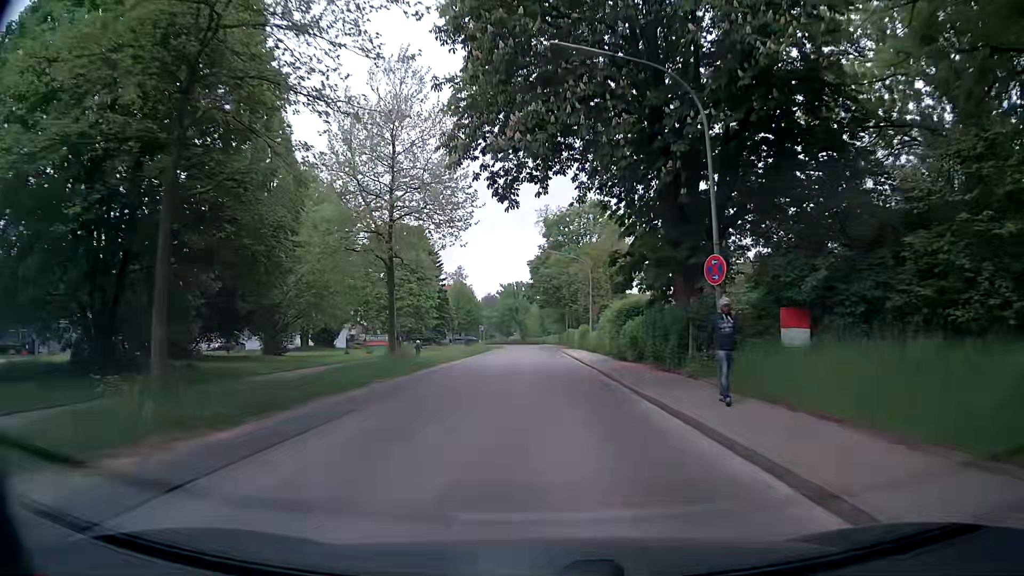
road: secondary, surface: asphalt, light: Day
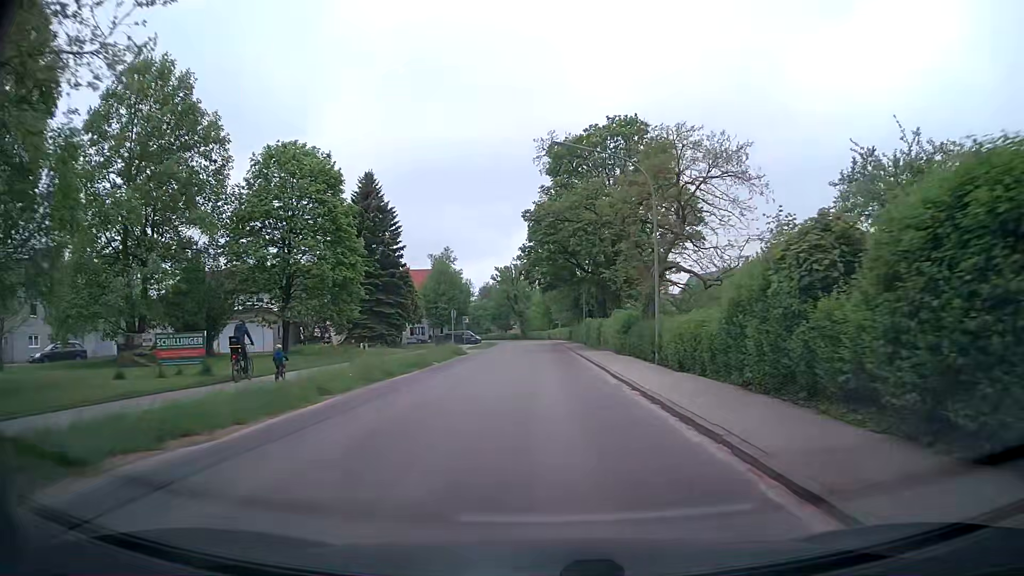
(0.0, +26.9) m; +1°
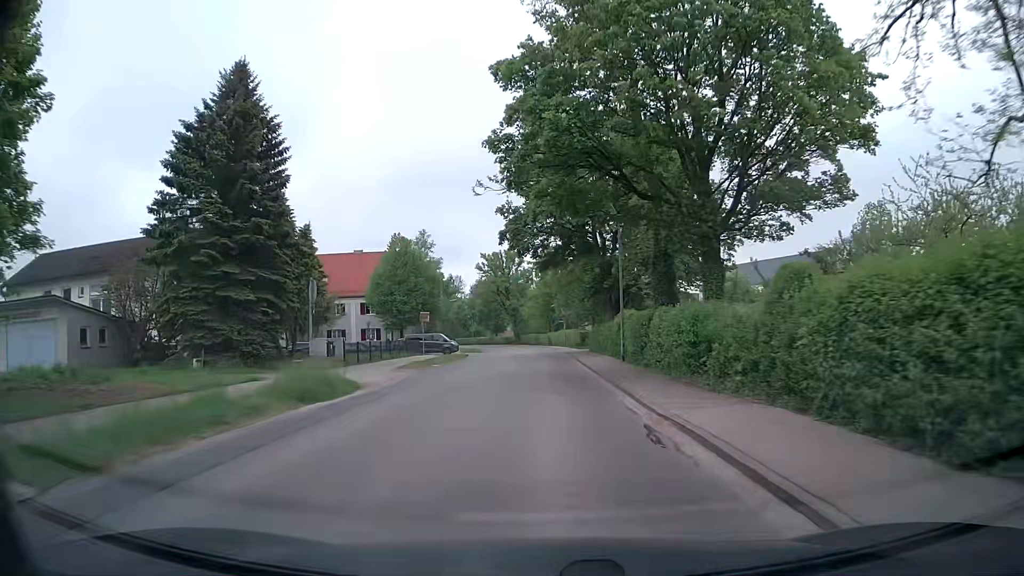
(-0.3, +26.5) m; 0°
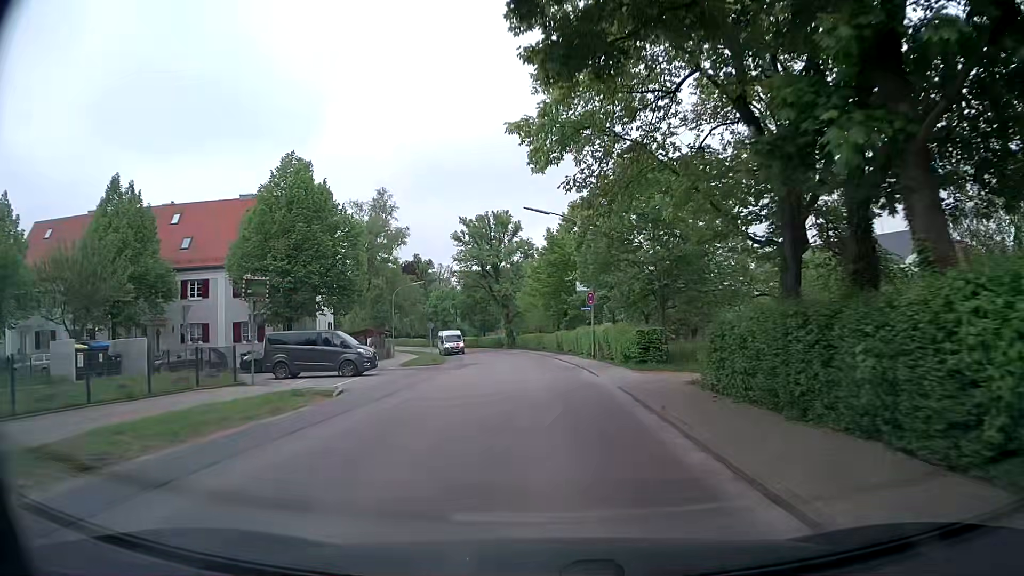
(-0.1, +32.1) m; -1°
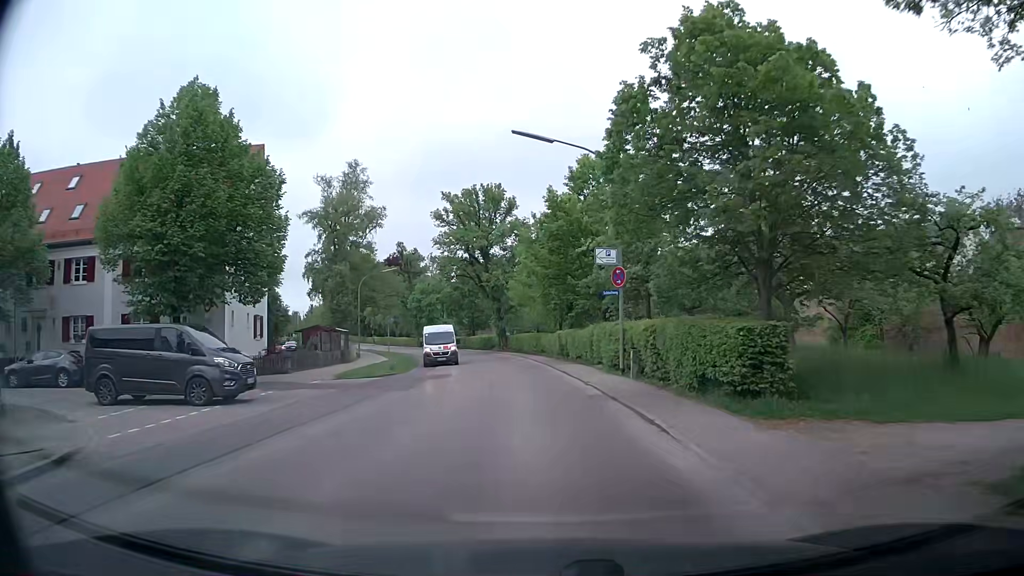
(+0.1, +12.5) m; 0°
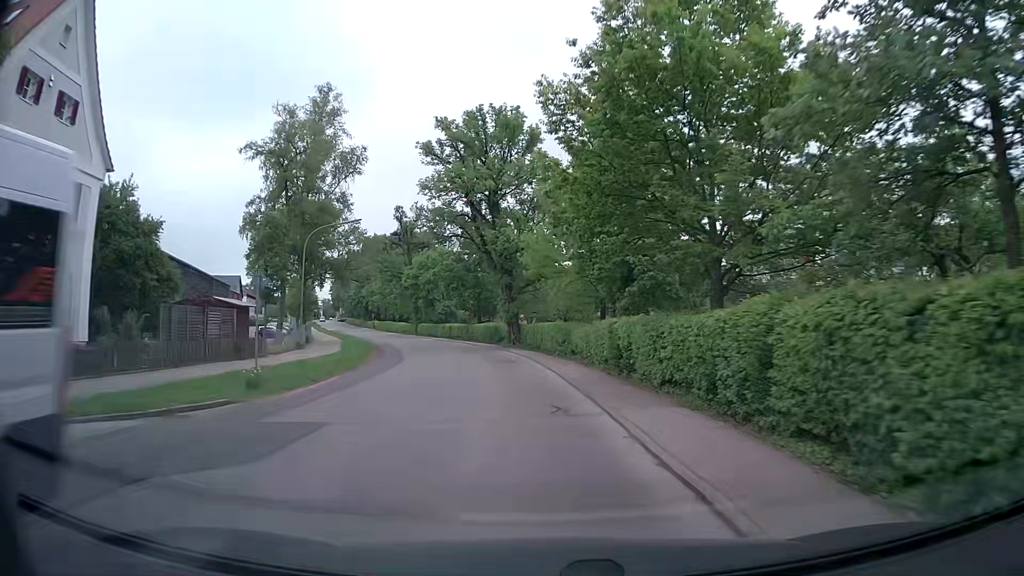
(-0.2, +18.7) m; -1°
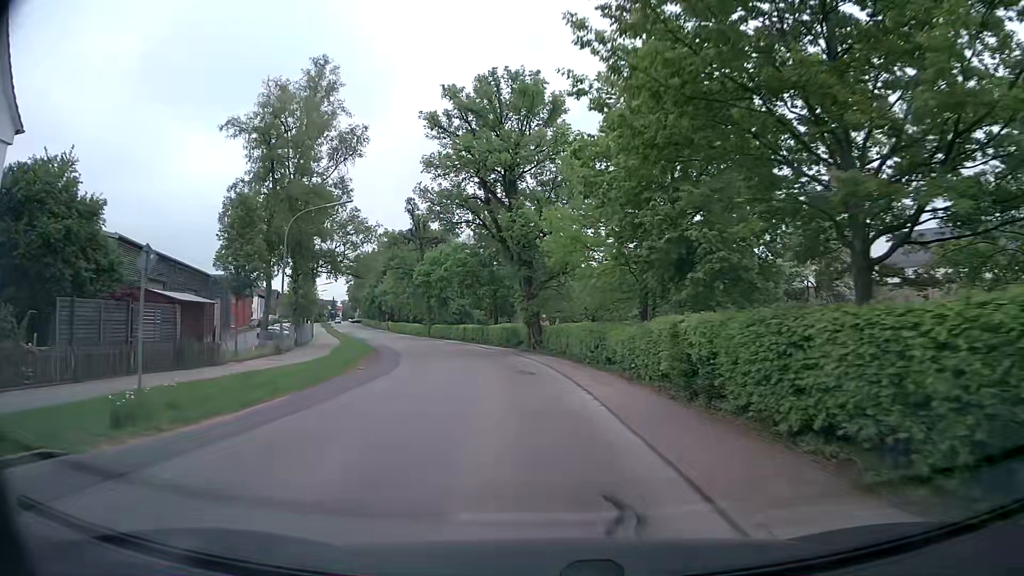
(-0.1, +6.2) m; -2°
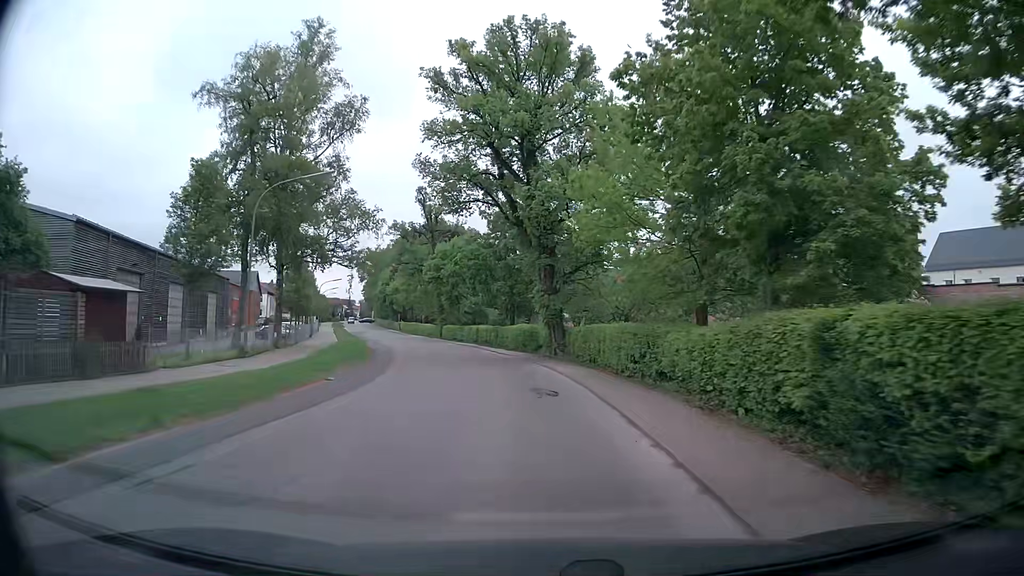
(-0.1, +6.3) m; -2°
(0, +10) (-1, +20) (-2, +30) (-5, +40) (-7, +49) (-10, +59) (-13, +68) (-16, +78) (-20, +87) (-23, +97) m
